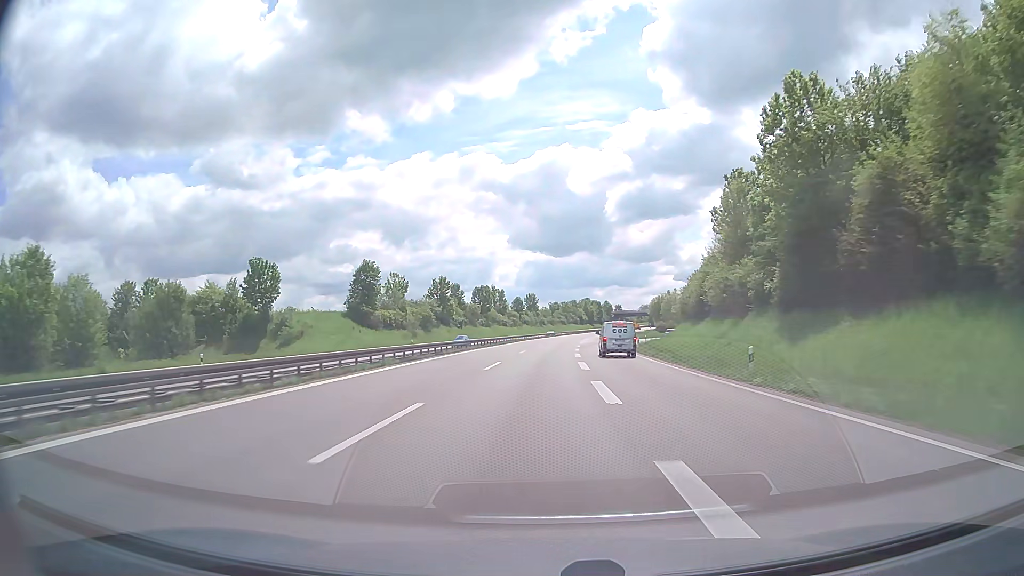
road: trunk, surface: asphalt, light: Day
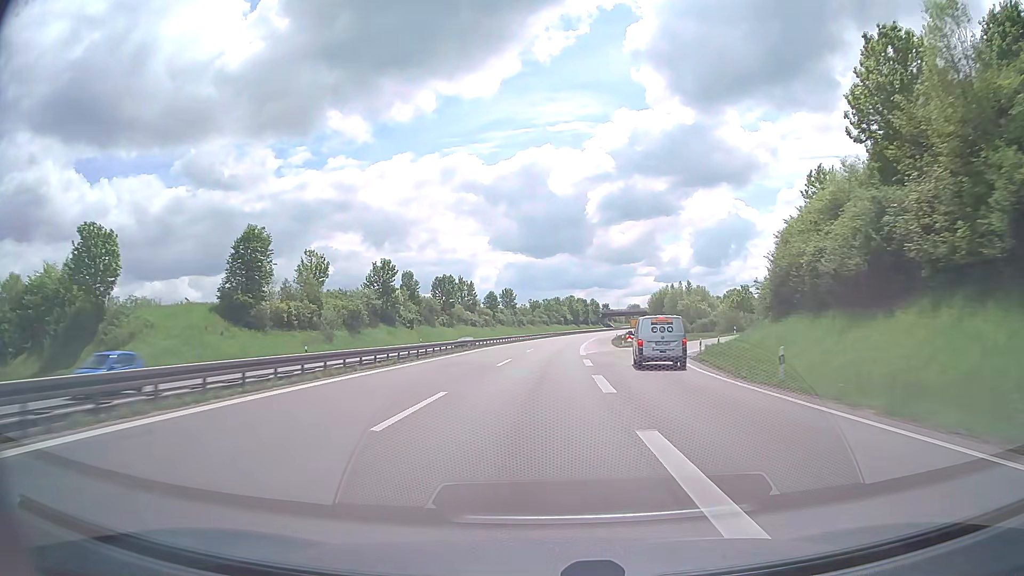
(+0.4, +33.9) m; +2°
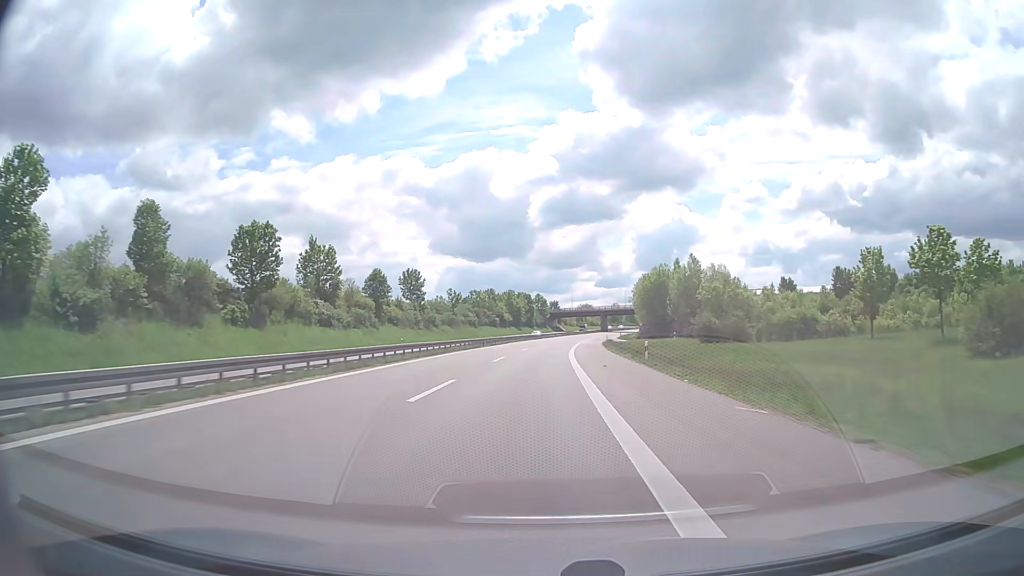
(+2.8, +67.9) m; +5°
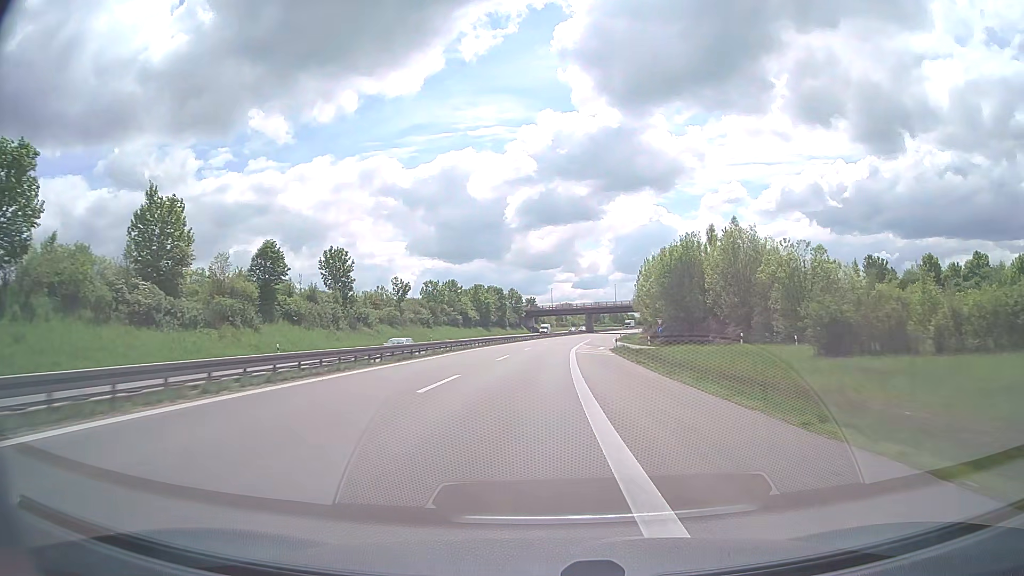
(+0.6, +34.0) m; +2°
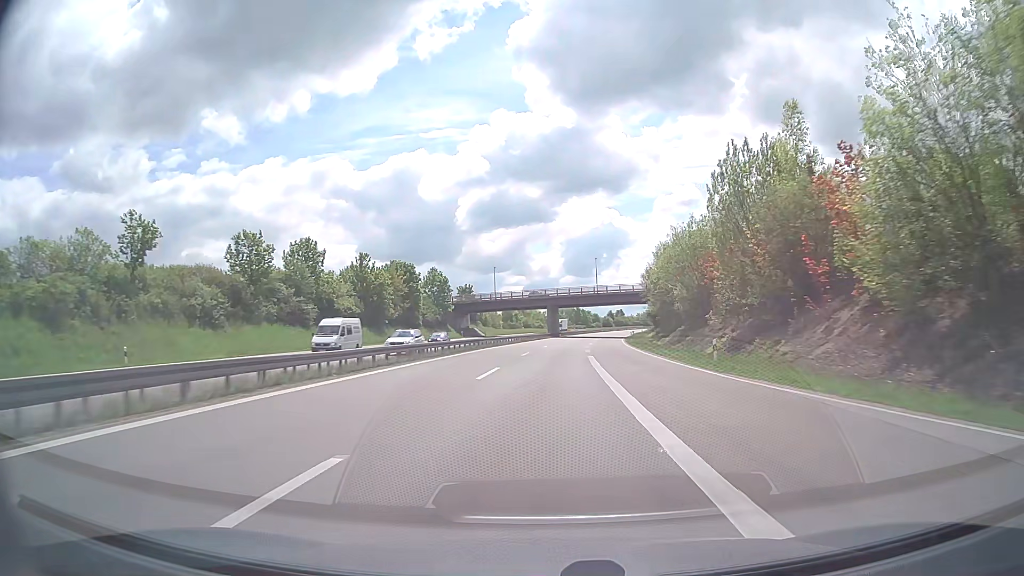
(+2.0, +68.1) m; +4°
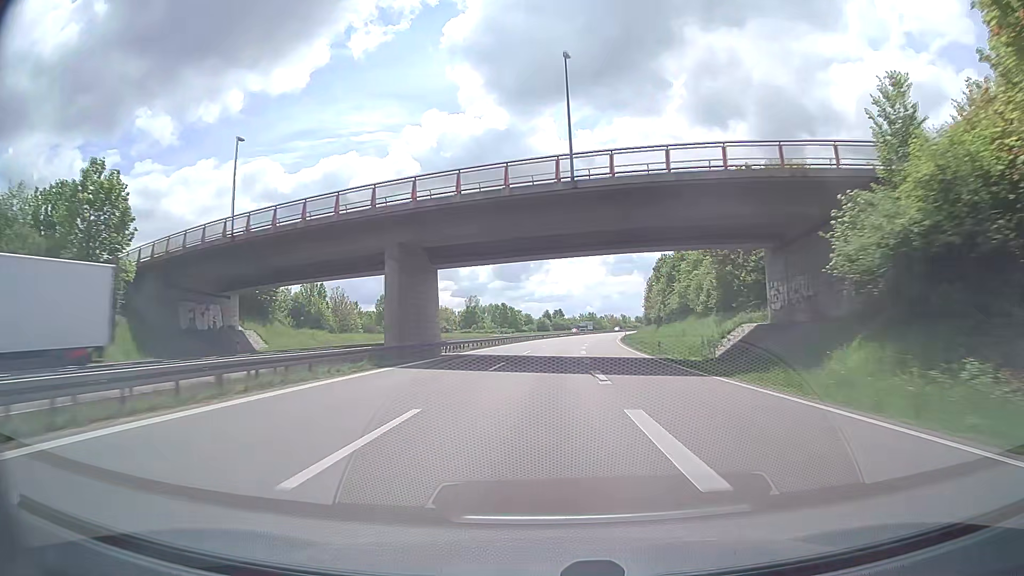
(+5.1, +85.3) m; +6°
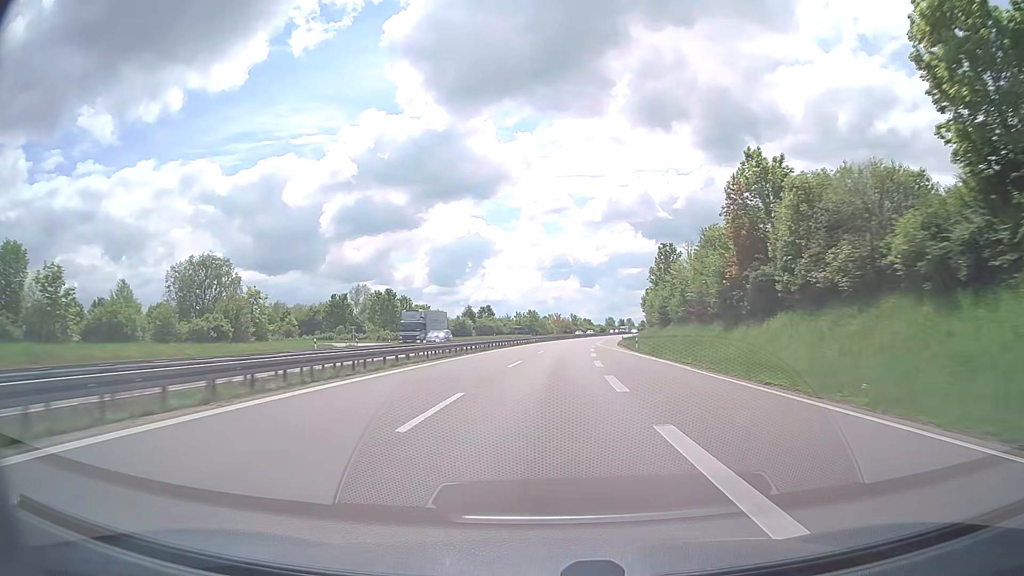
(+4.1, +86.5) m; +5°
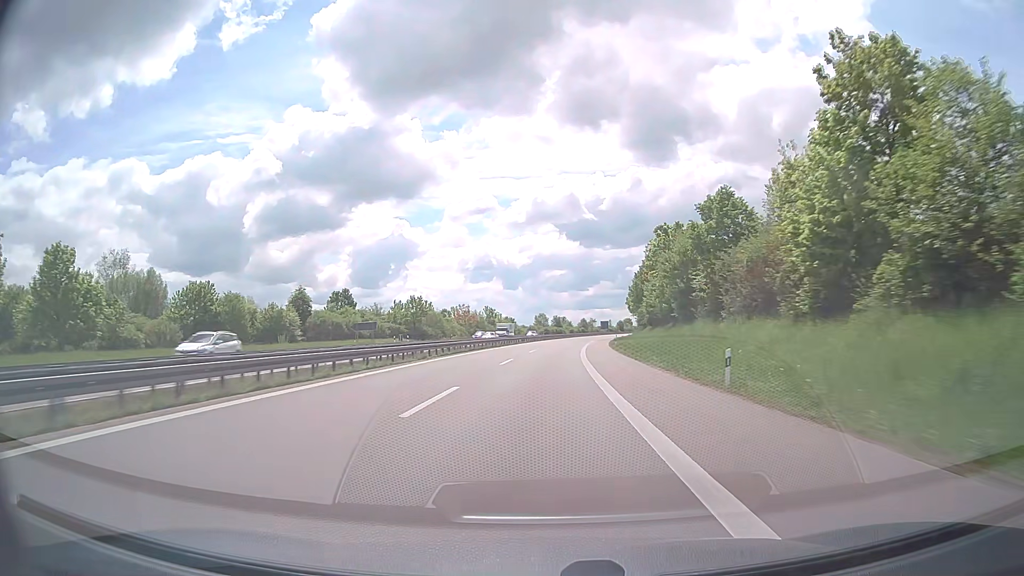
(+5.6, +88.3) m; +7°
(0, +10) (0, +20) (0, +30) (+1, +40) (+1, +50) (+2, +60) (+2, +70) (+3, +80) (+4, +90) (+5, +100) m
